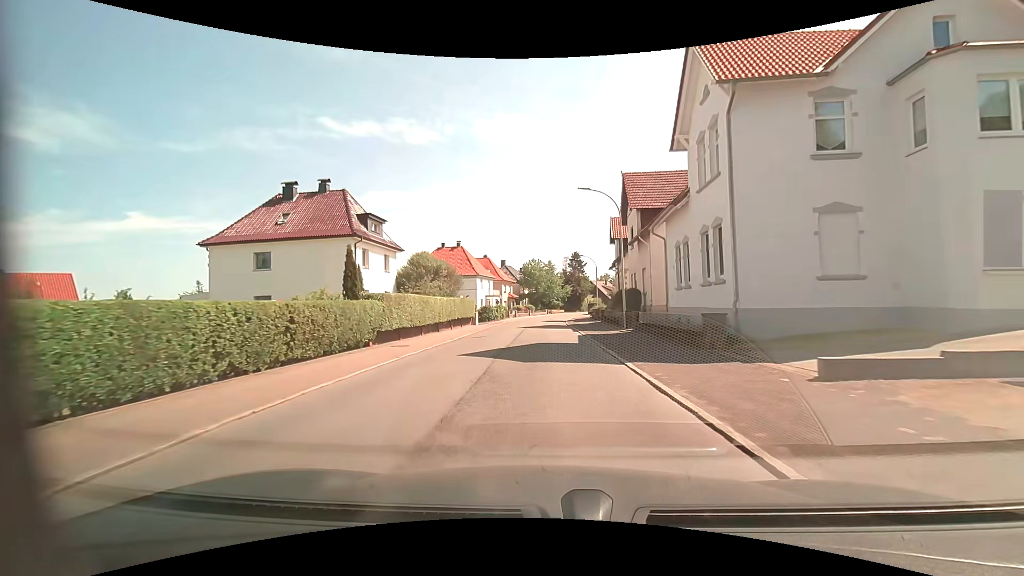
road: residential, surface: asphalt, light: Day
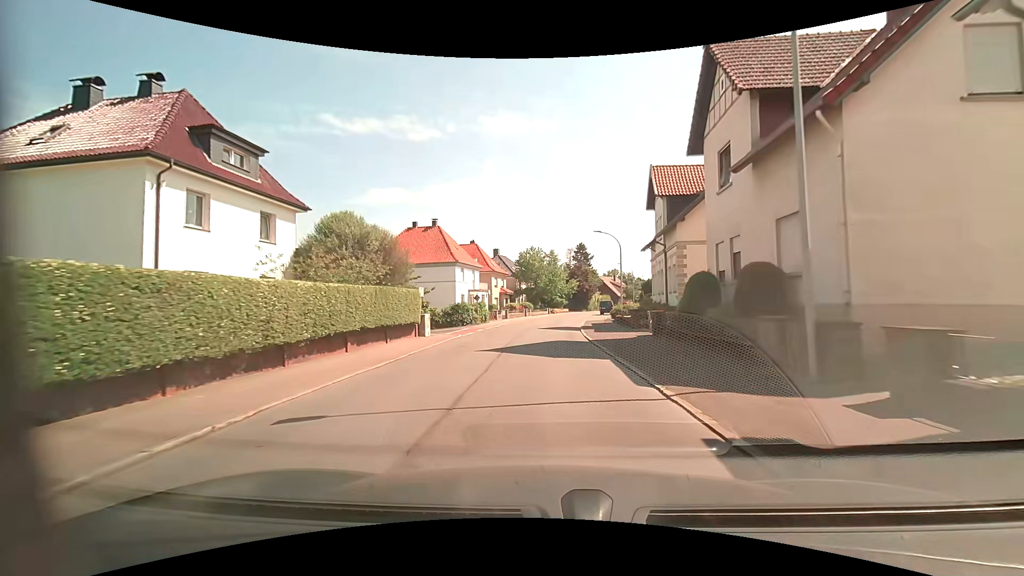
(0.0, +18.4) m; 0°
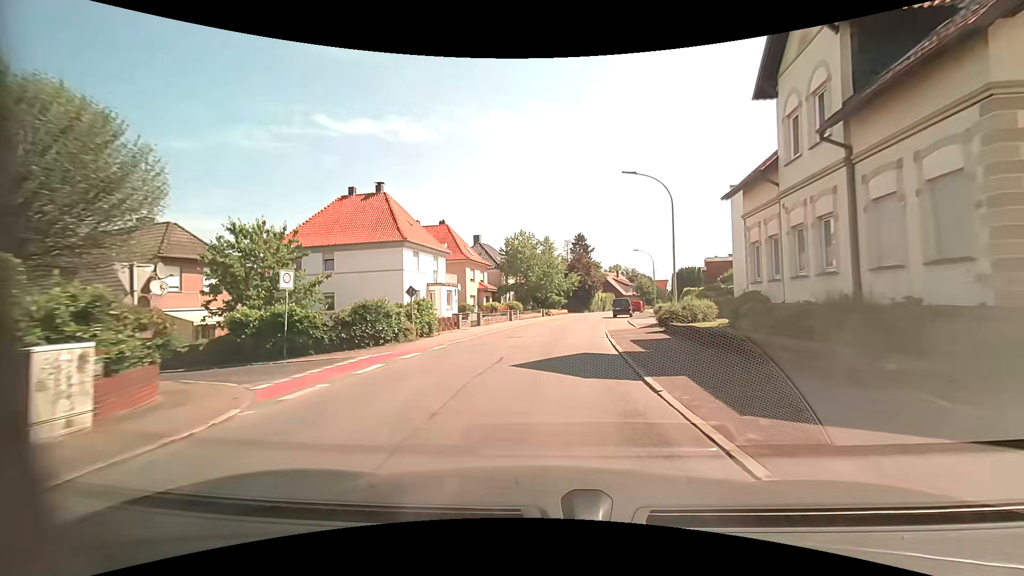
(+0.2, +18.6) m; +1°
